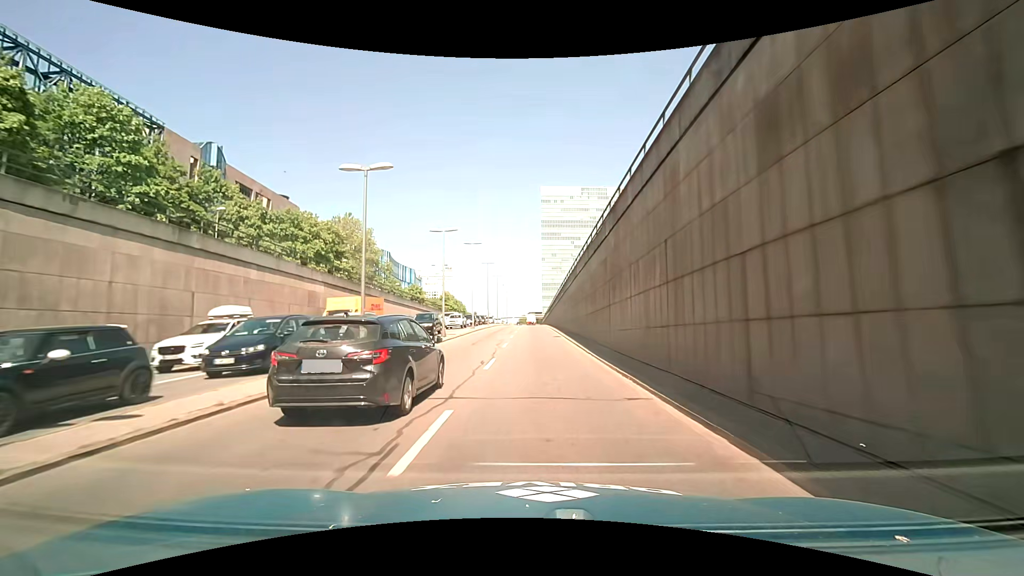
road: trunk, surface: asphalt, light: Day
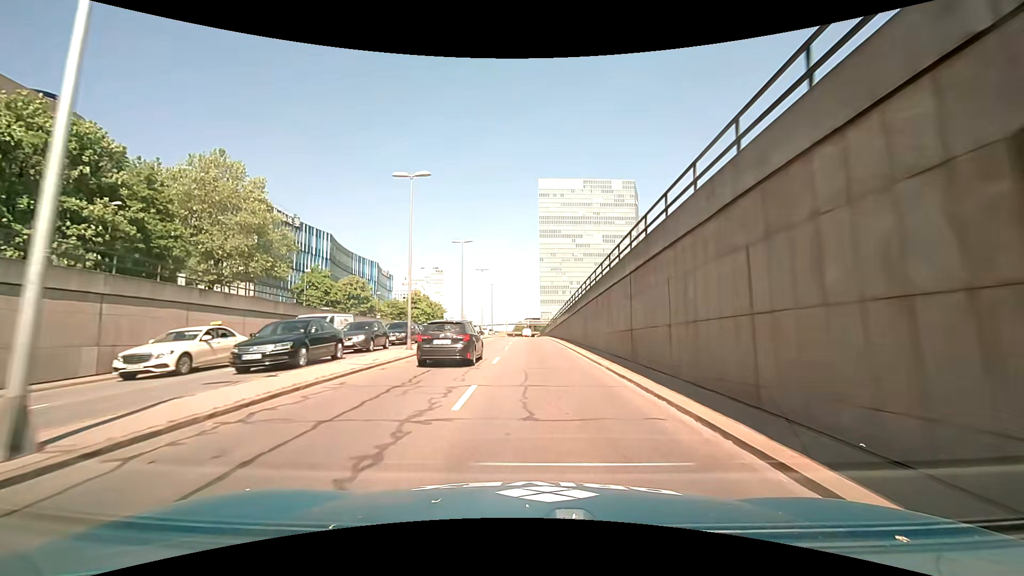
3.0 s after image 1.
(+0.1, +42.2) m; +1°
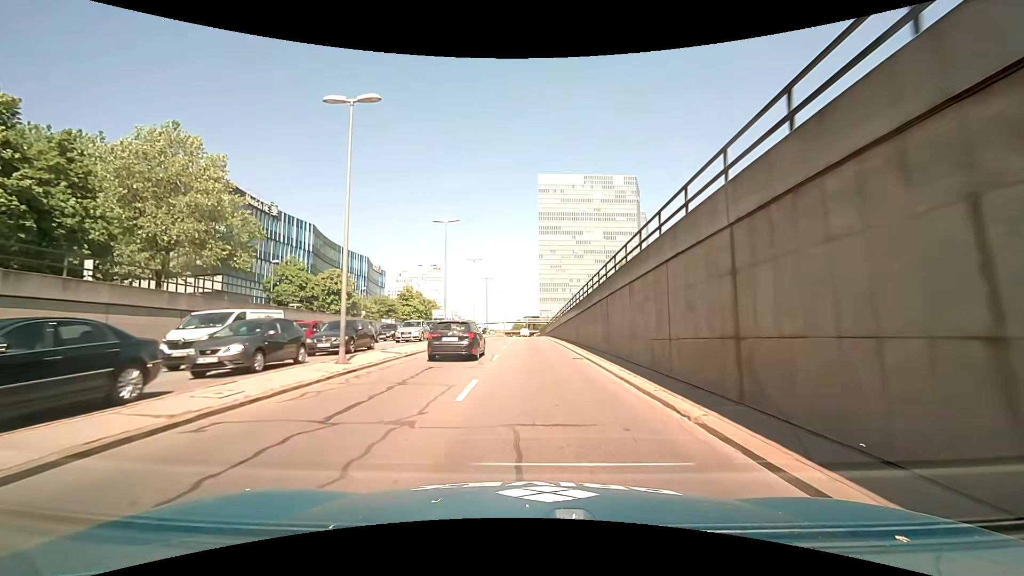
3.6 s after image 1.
(0.0, +8.0) m; 0°
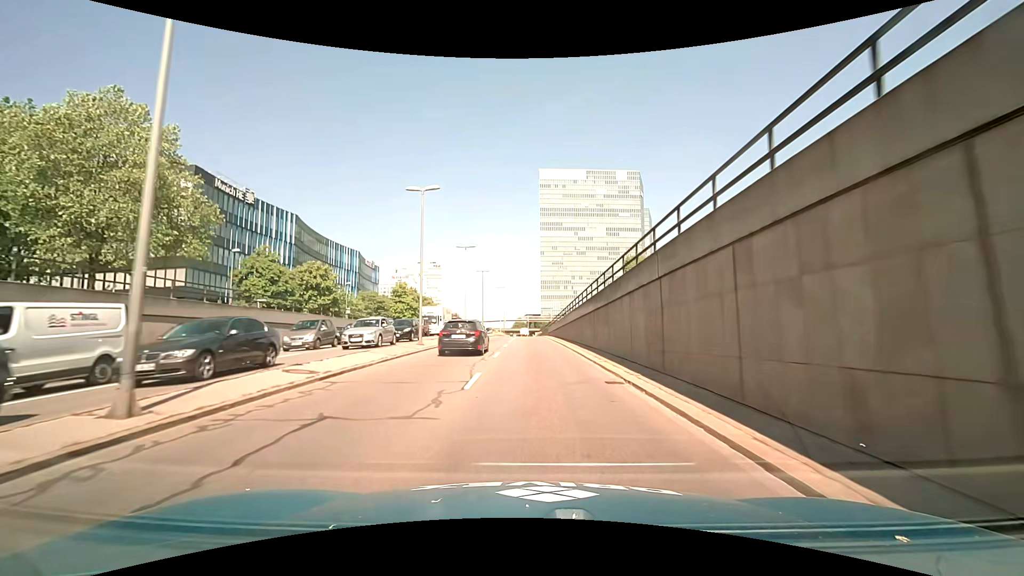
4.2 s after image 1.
(0.0, +7.9) m; 0°
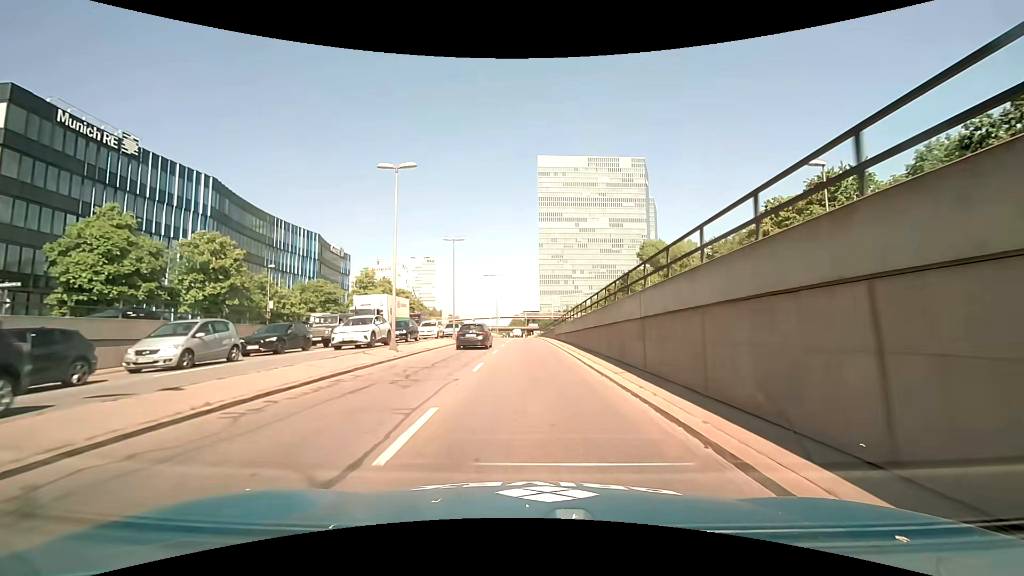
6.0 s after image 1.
(+0.1, +23.2) m; 0°
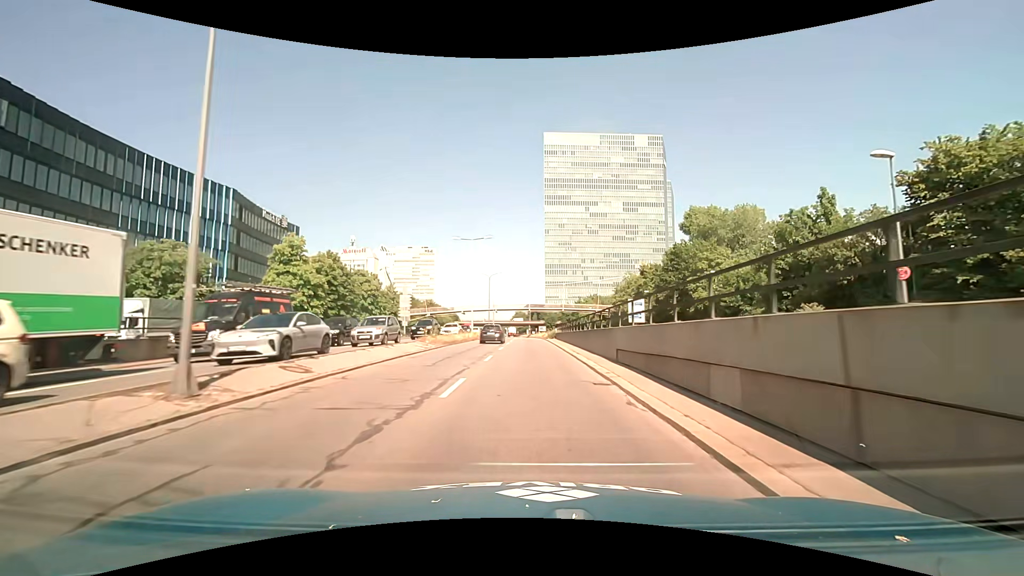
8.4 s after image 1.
(-0.2, +32.5) m; 0°
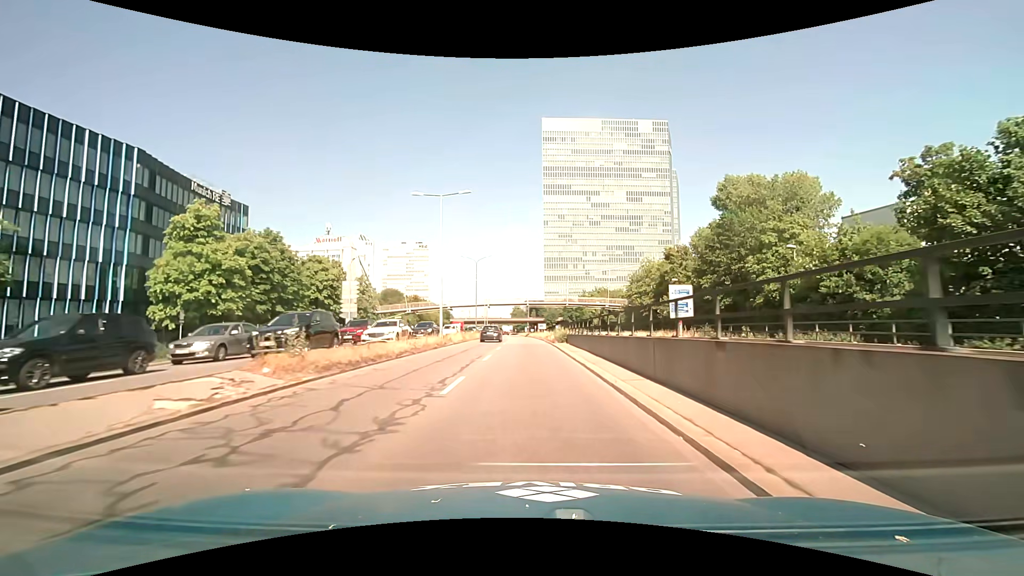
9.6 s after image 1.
(0.0, +17.6) m; 0°
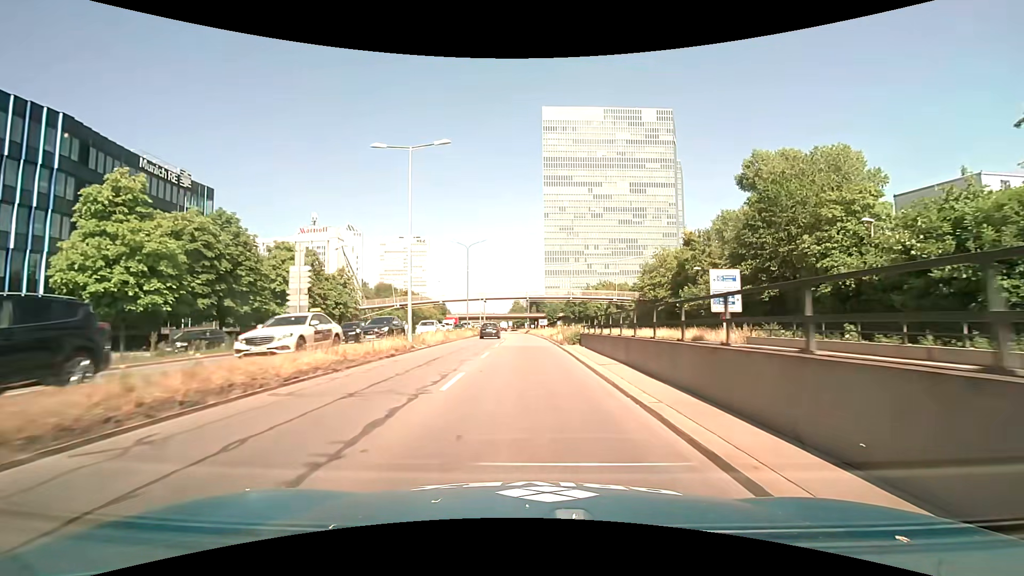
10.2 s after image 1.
(0.0, +9.0) m; 0°
(0, +10) (0, +20) (0, +30) (0, +40) (0, +50) (-1, +60) (-1, +70) (-2, +80) (-2, +90) (-3, +100) m
